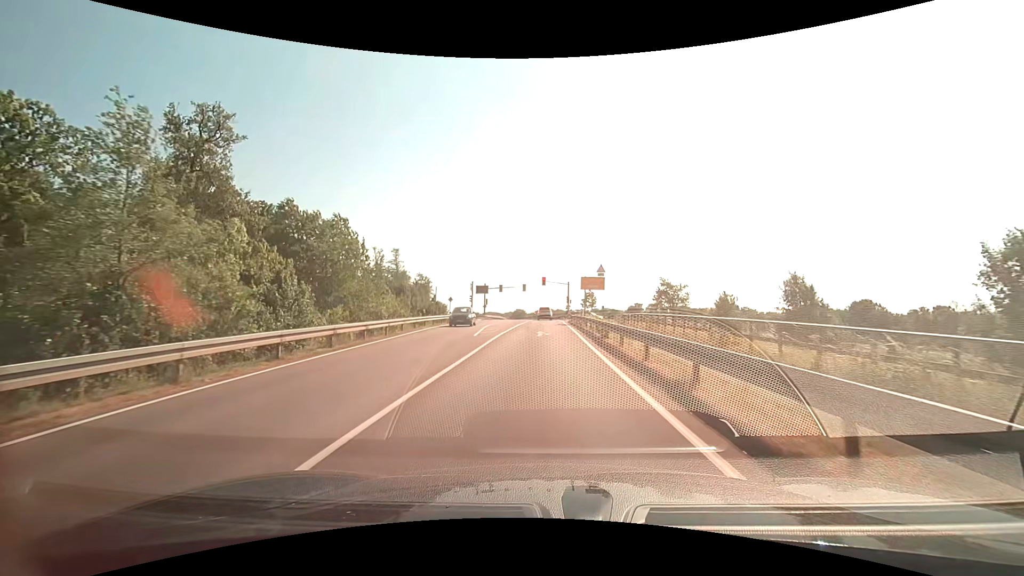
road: secondary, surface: asphalt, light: Day
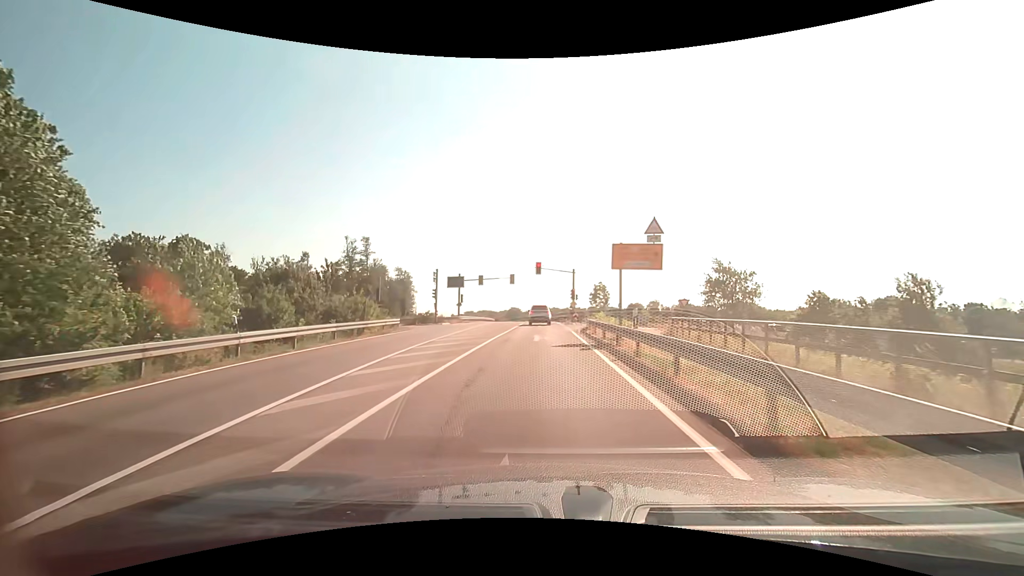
(0.0, +22.4) m; 0°
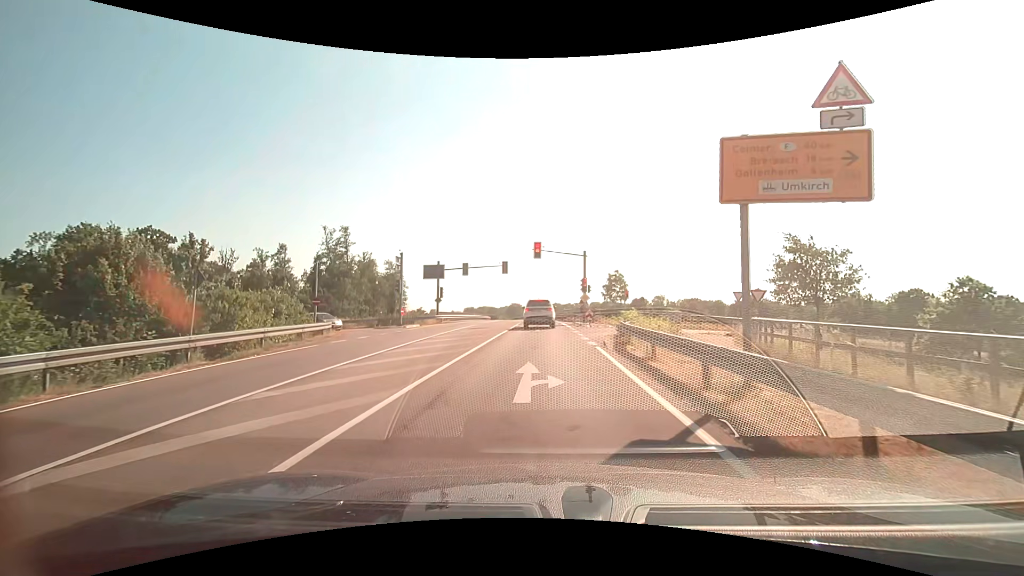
(0.0, +13.3) m; 0°
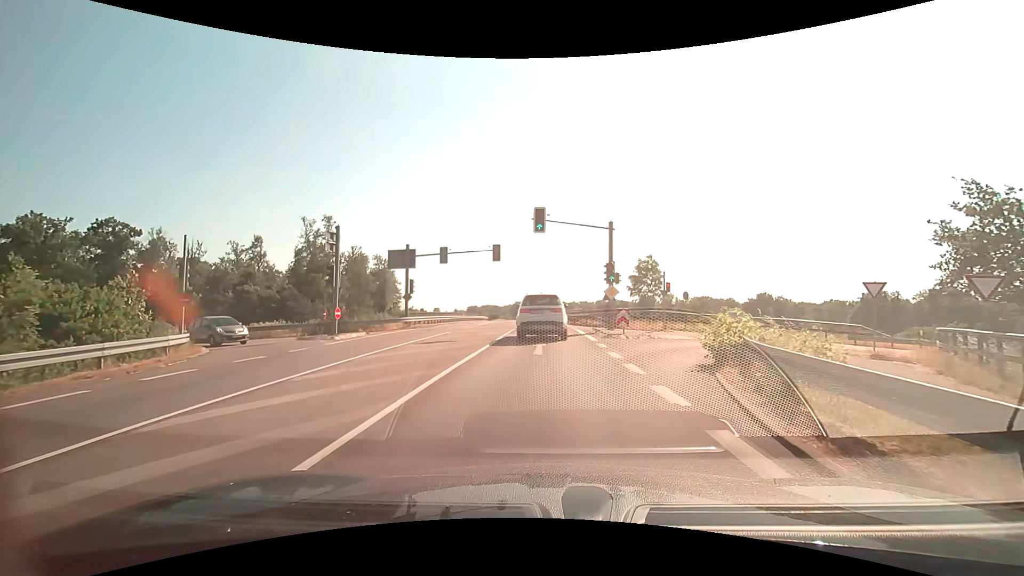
(0.0, +12.9) m; 0°
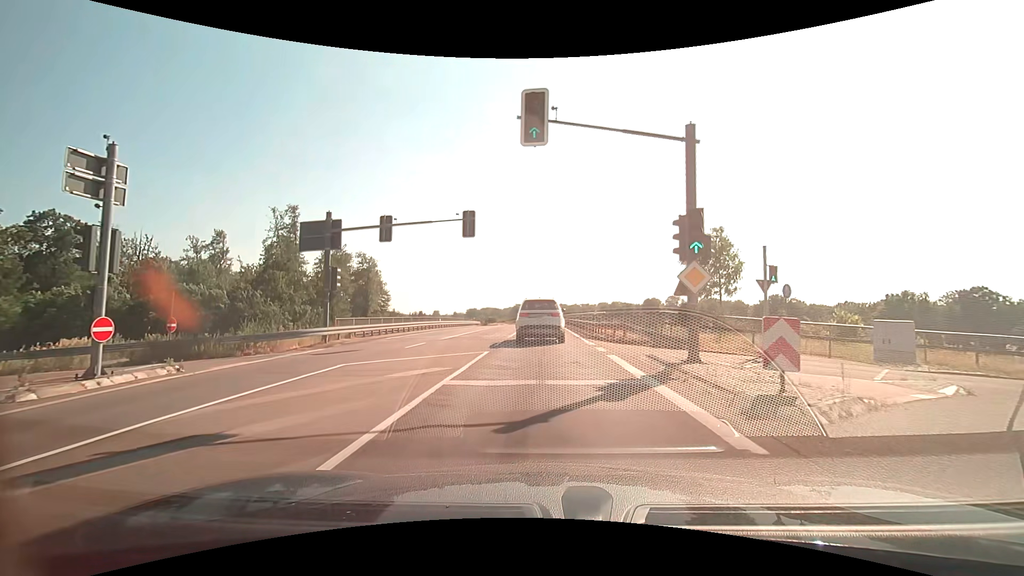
(-0.1, +14.5) m; -1°
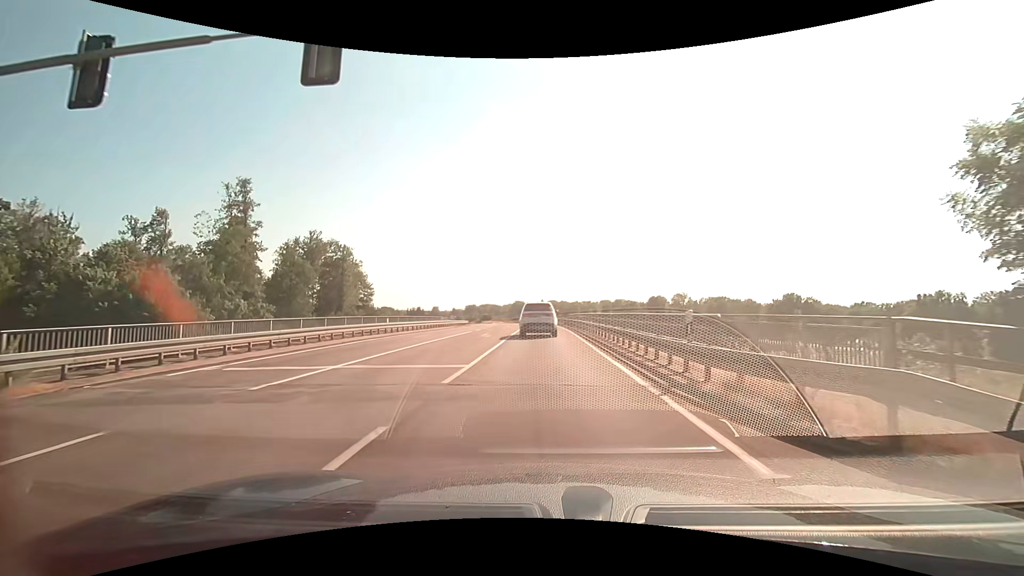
(0.0, +16.5) m; +1°
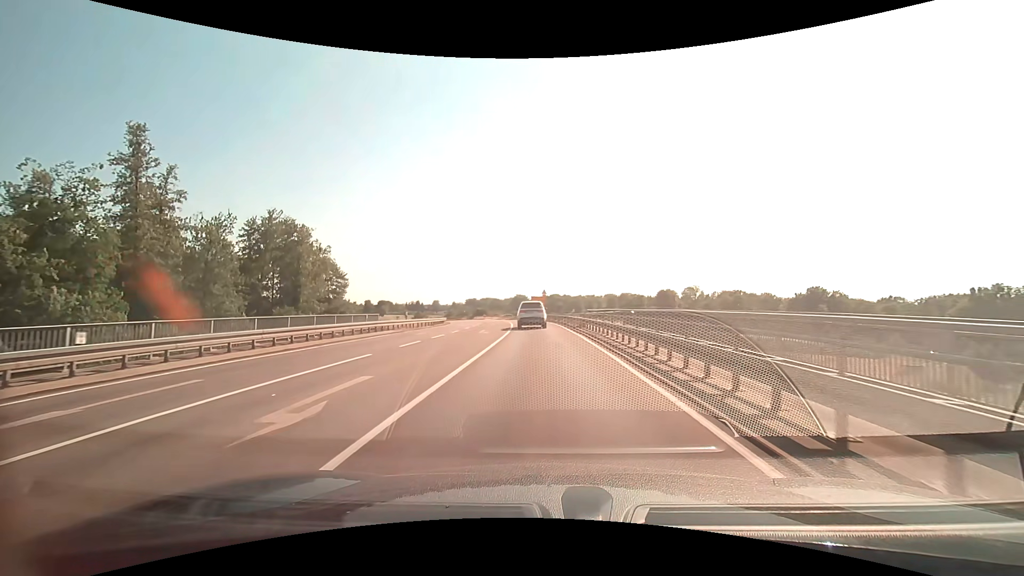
(-0.2, +21.6) m; -1°
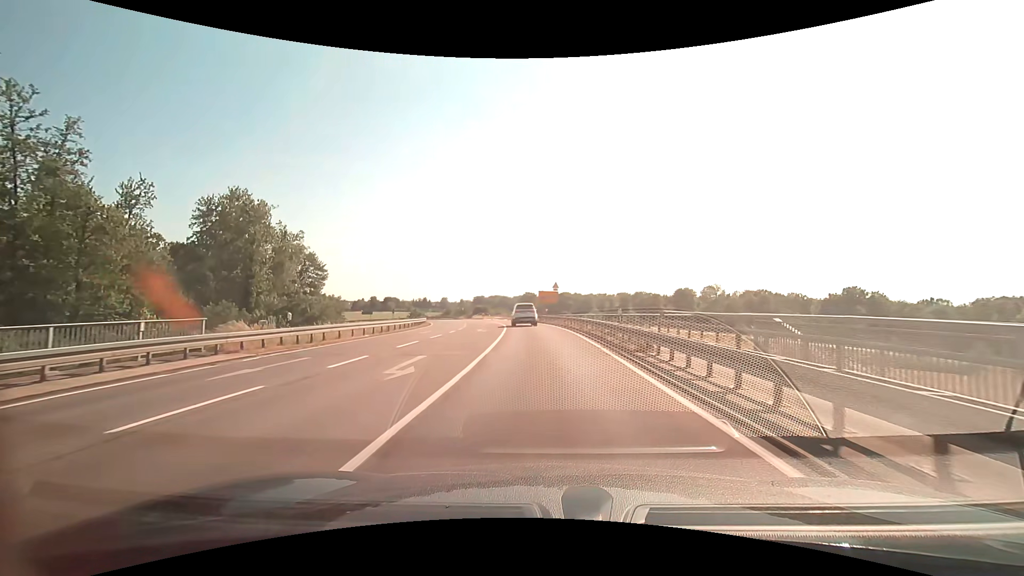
(-0.2, +18.4) m; -1°
(0, +10) (0, +20) (-1, +30) (-1, +40) (-2, +50) (-4, +60) (-6, +70) (-9, +79) (-12, +89) (-16, +98) m
